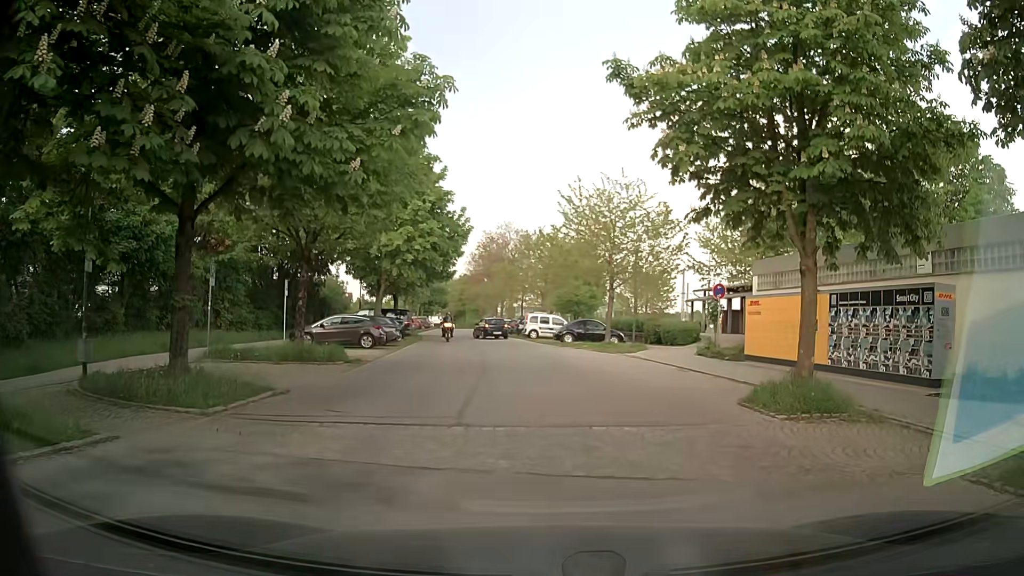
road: residential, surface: asphalt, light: Day
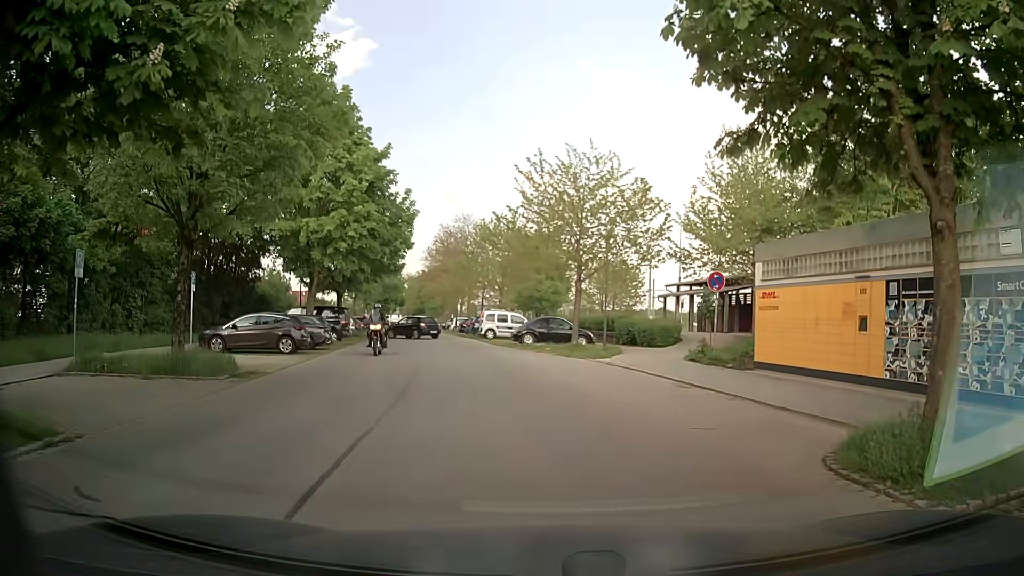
(+0.1, +5.2) m; +2°
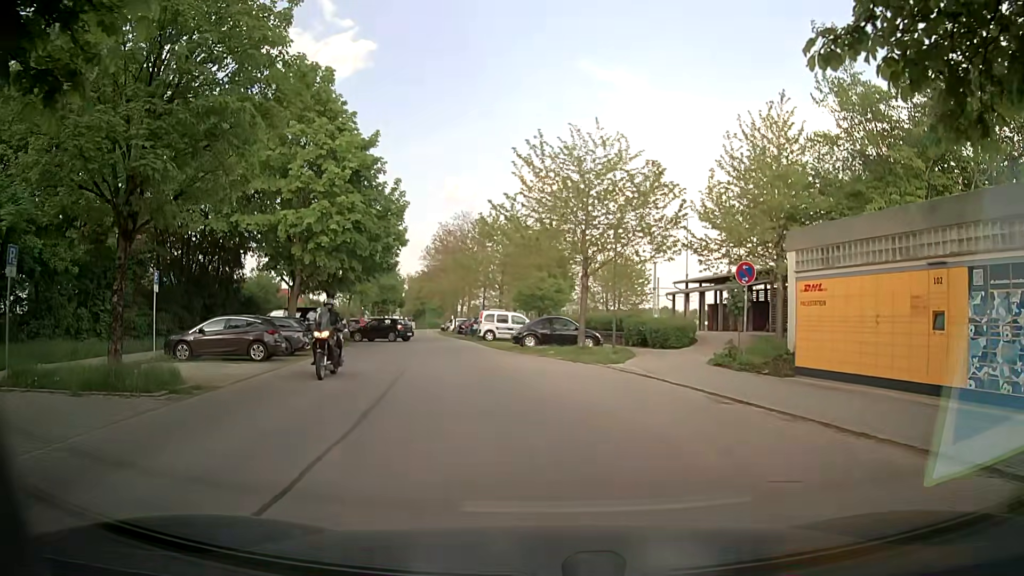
(0.0, +2.8) m; 0°
